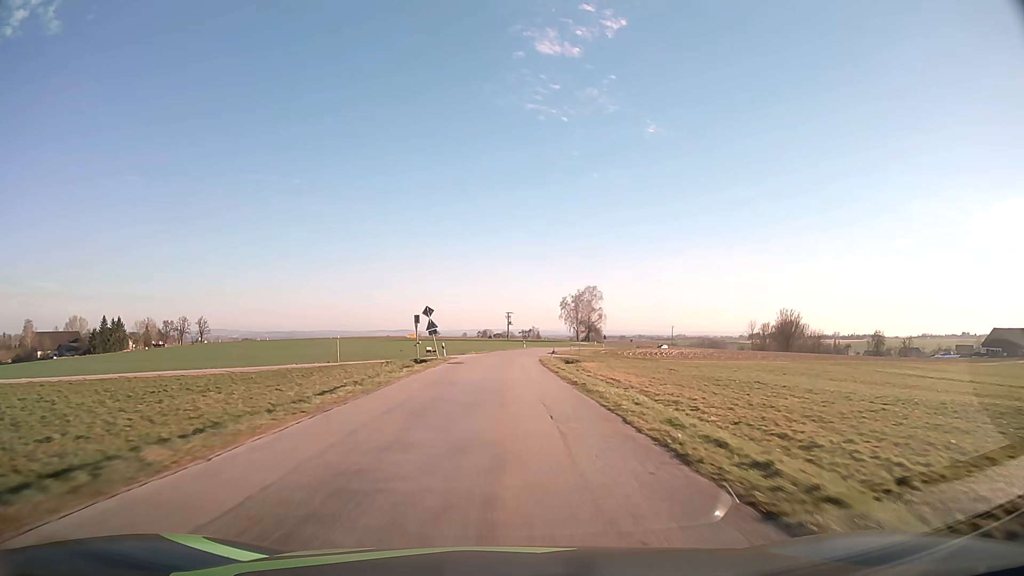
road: tertiary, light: Day
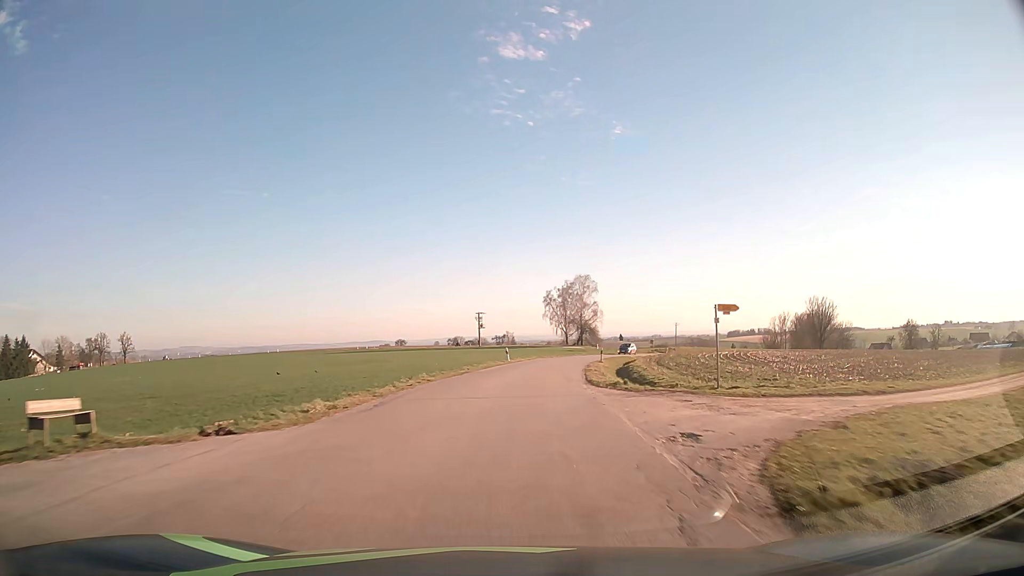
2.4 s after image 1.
(+0.5, +48.2) m; +2°
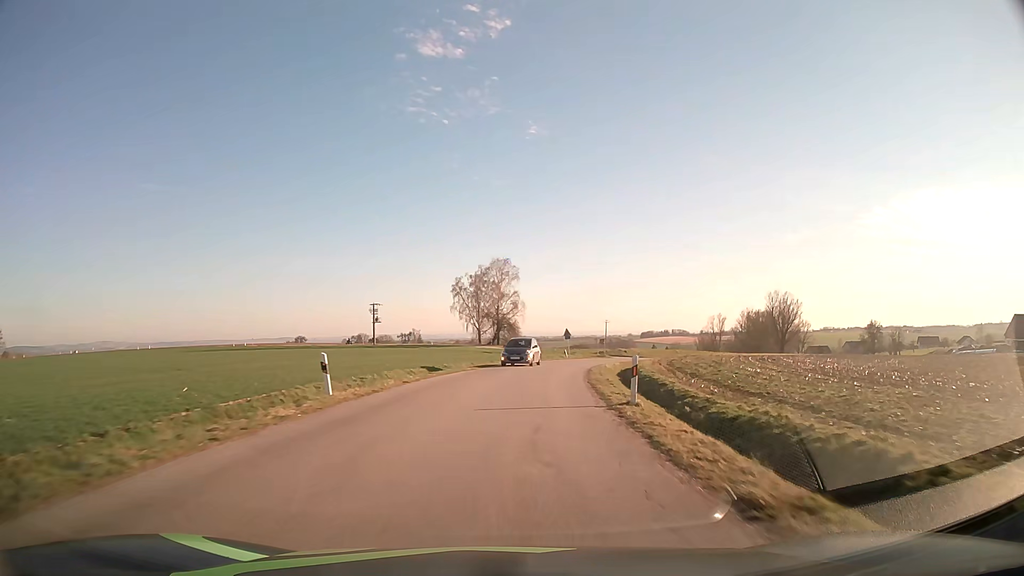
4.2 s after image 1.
(+1.9, +34.1) m; +7°
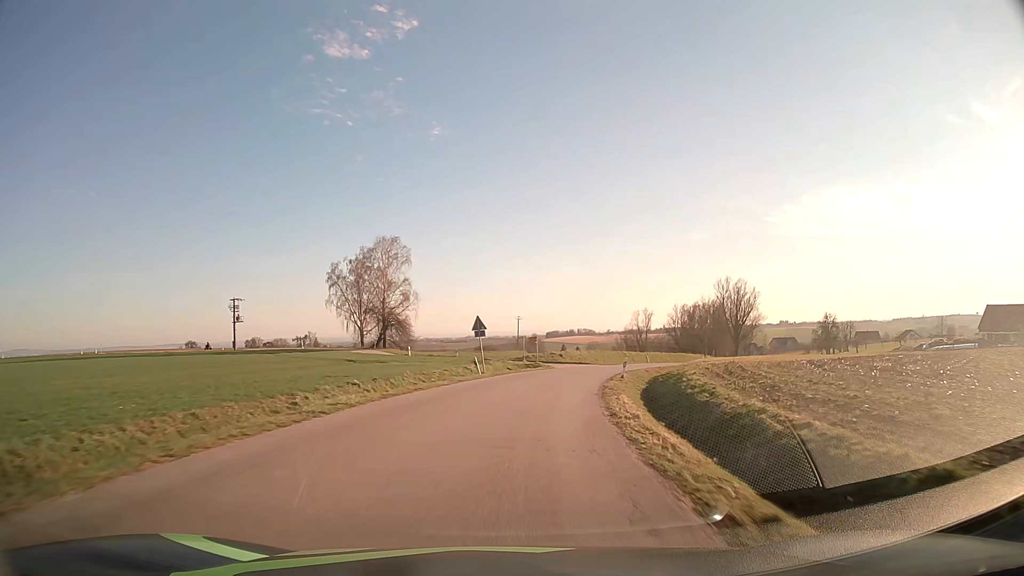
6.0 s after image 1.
(+2.4, +32.7) m; +8°
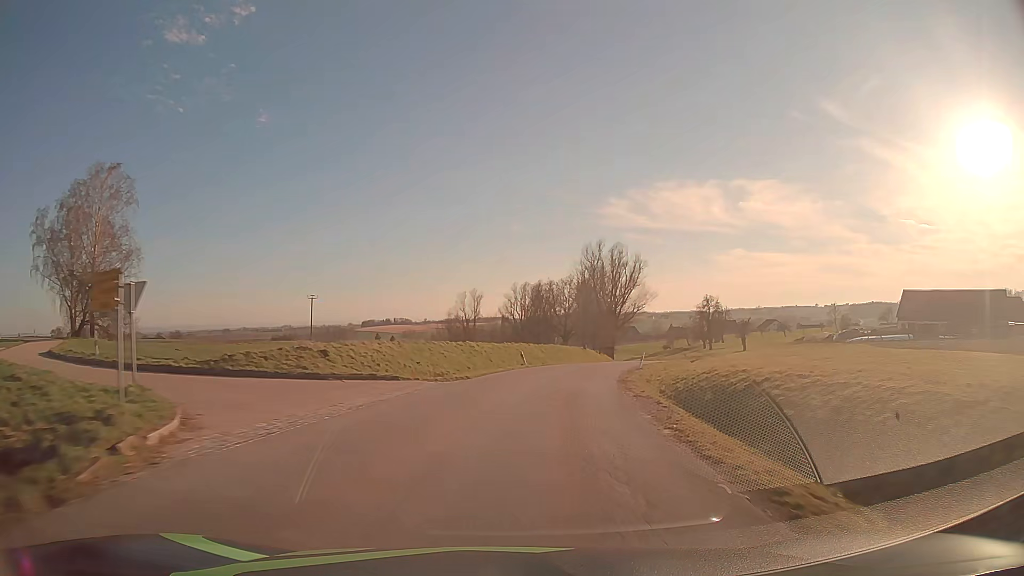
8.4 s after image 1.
(+5.2, +43.3) m; +15°
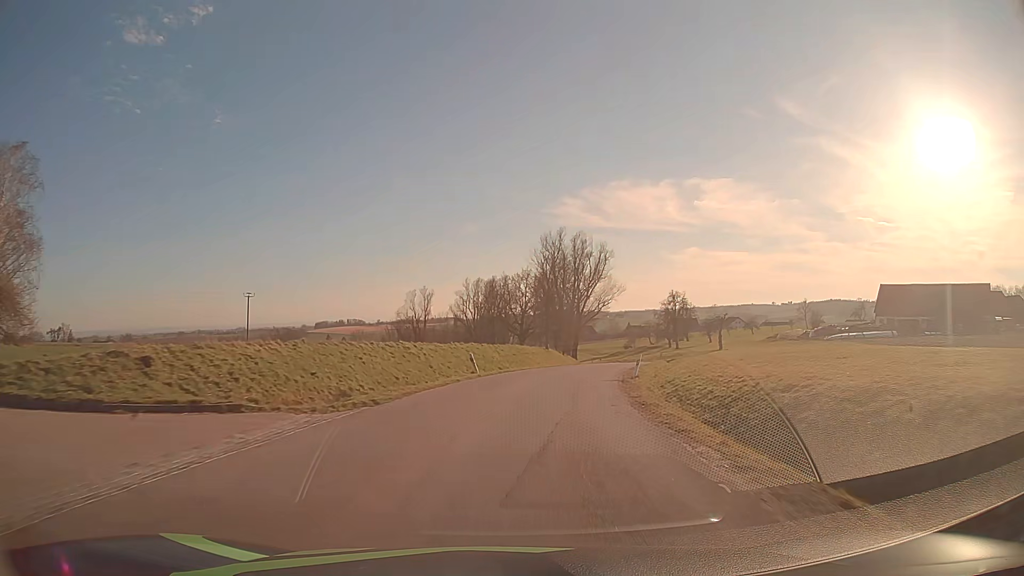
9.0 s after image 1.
(+0.4, +10.9) m; +4°
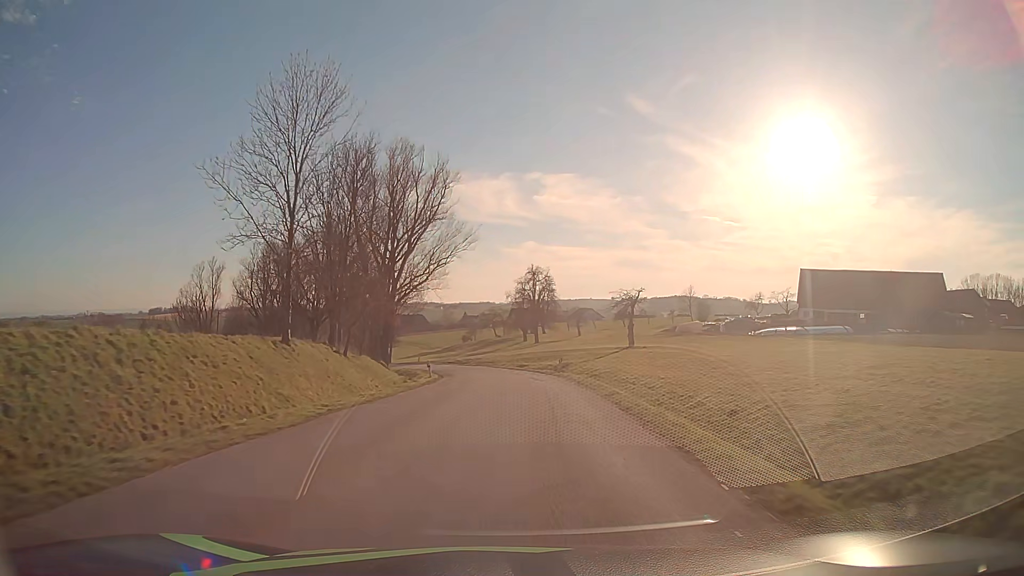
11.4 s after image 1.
(+6.0, +42.1) m; +15°
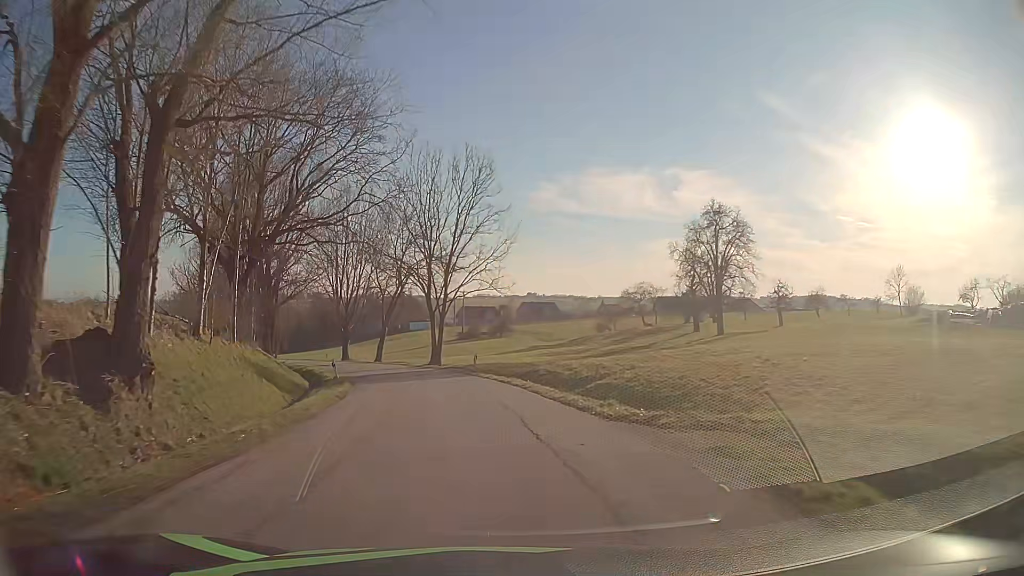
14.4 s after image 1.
(-1.8, +50.9) m; -11°
(0, +10) (-2, +20) (-4, +30) (-6, +39) (-9, +49) (-13, +58) (-18, +67) (-23, +76) (-28, +84) (-34, +92) m
